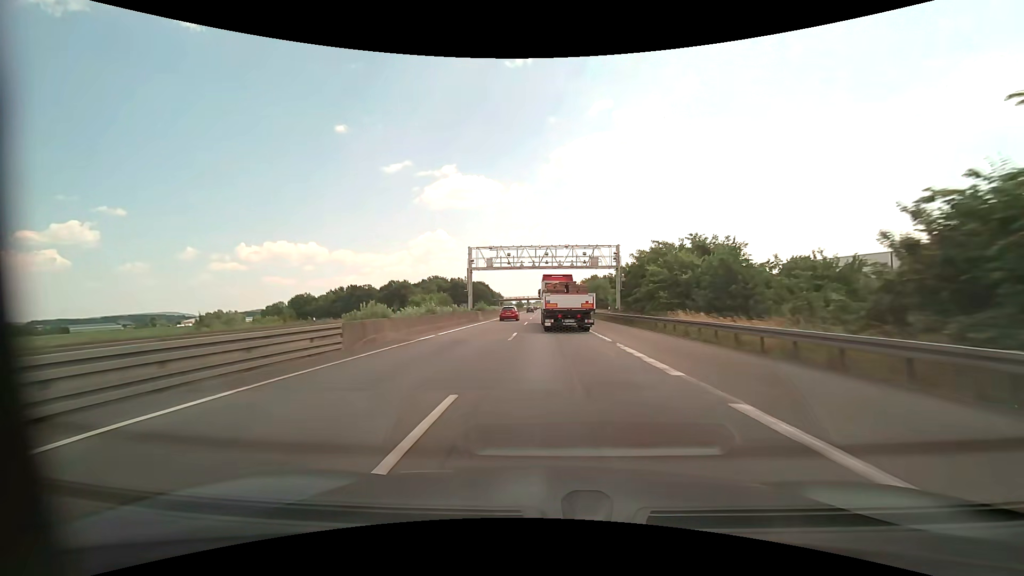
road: motorway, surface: asphalt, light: Day
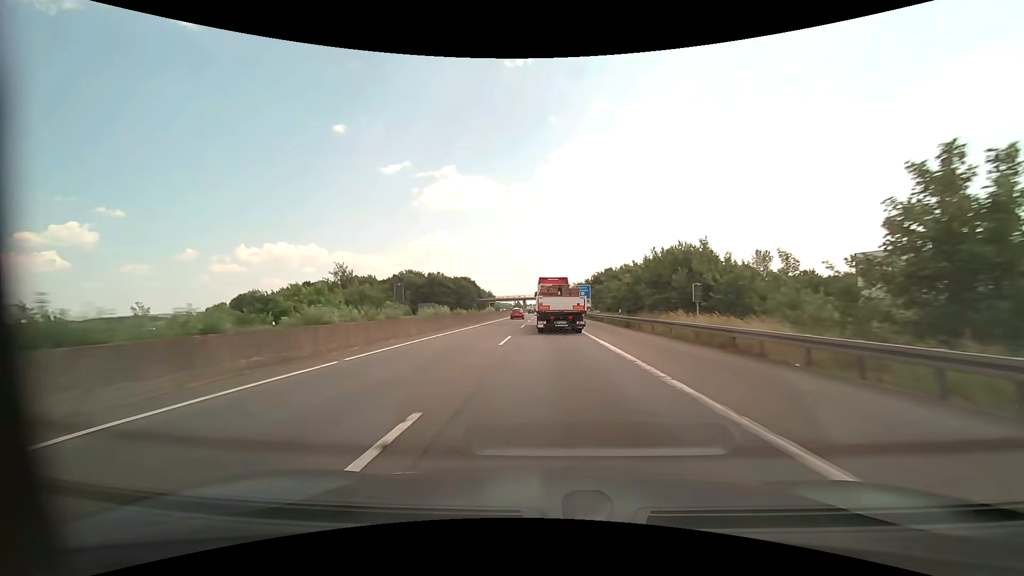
(0.0, +55.4) m; 0°
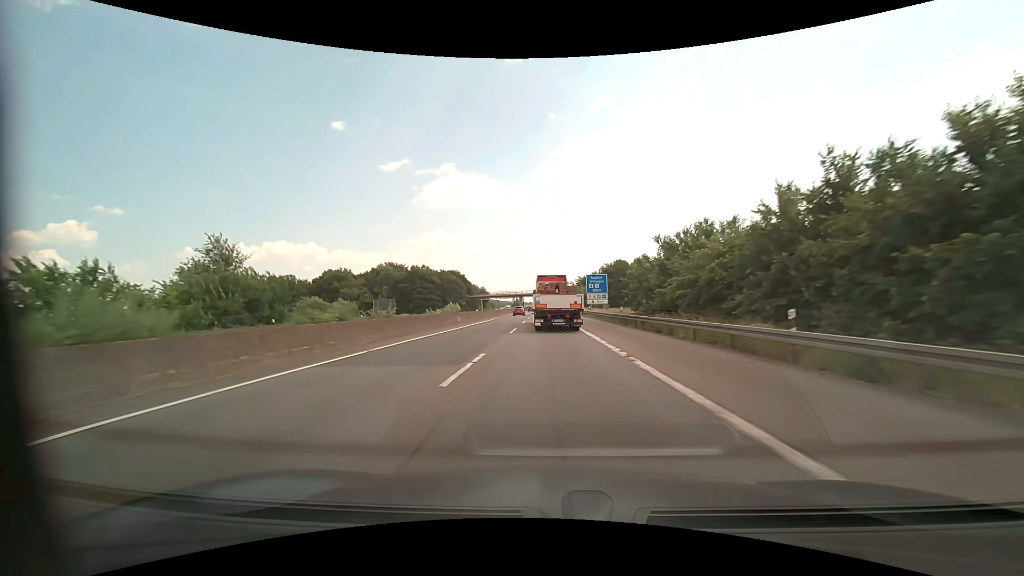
(0.0, +28.2) m; 0°
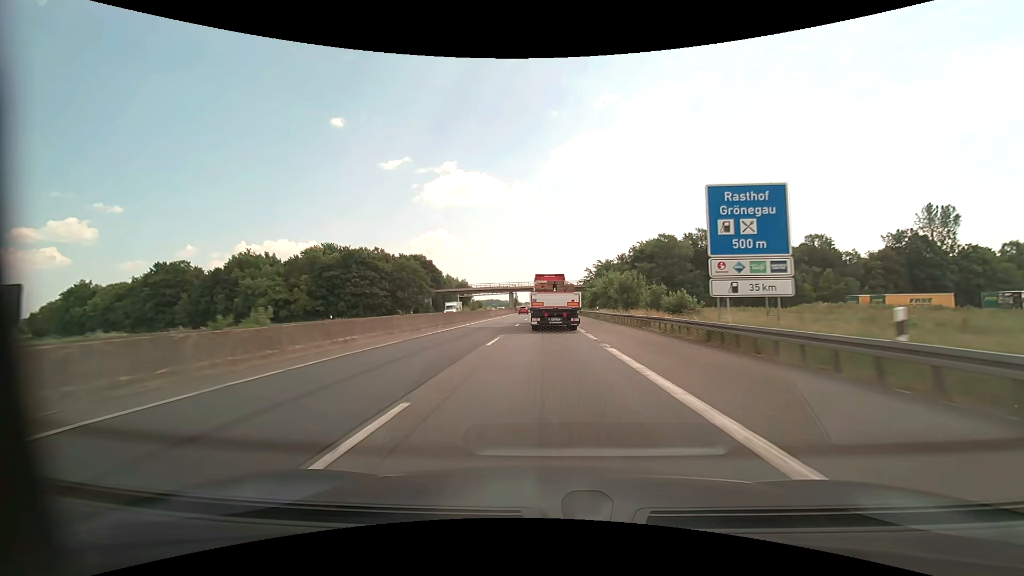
(-0.1, +56.5) m; 0°
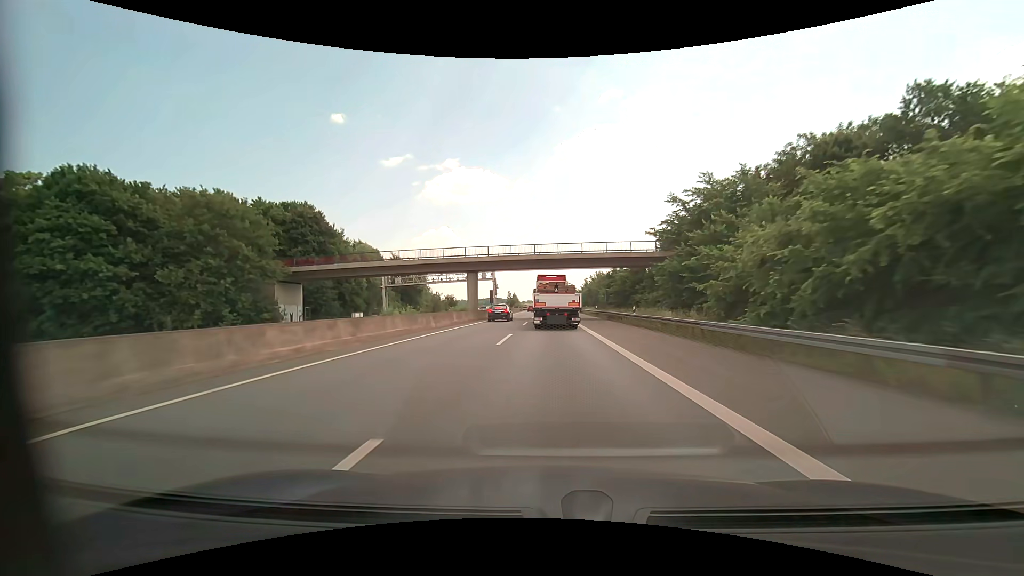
(-0.3, +68.4) m; 0°
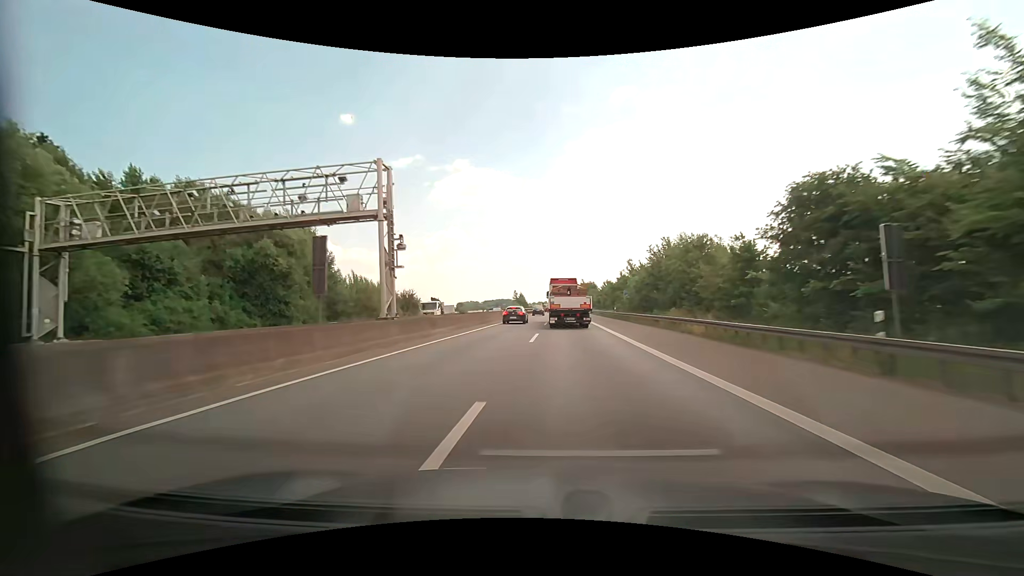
(-0.4, +52.6) m; -1°
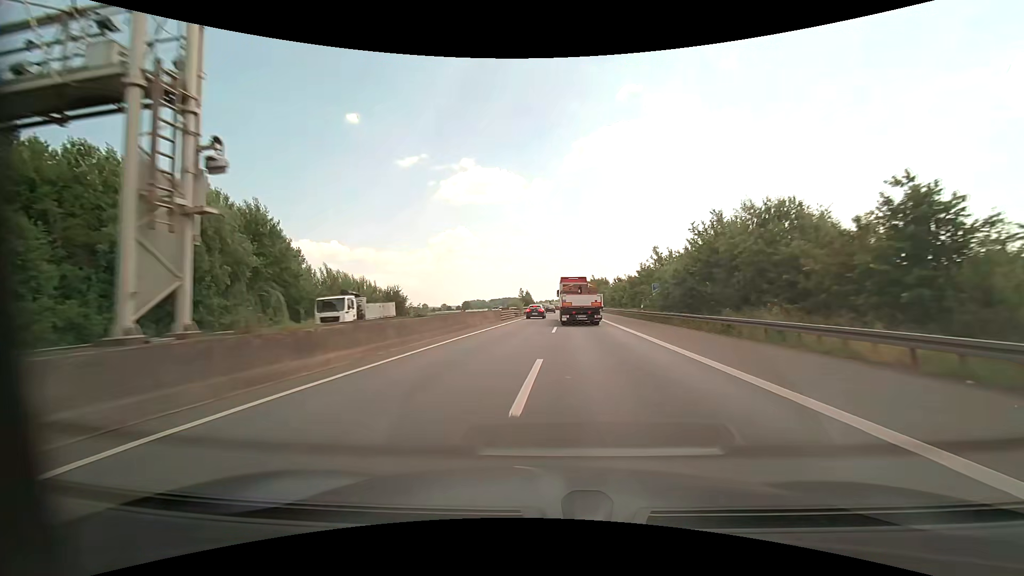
(-0.1, +13.0) m; -1°
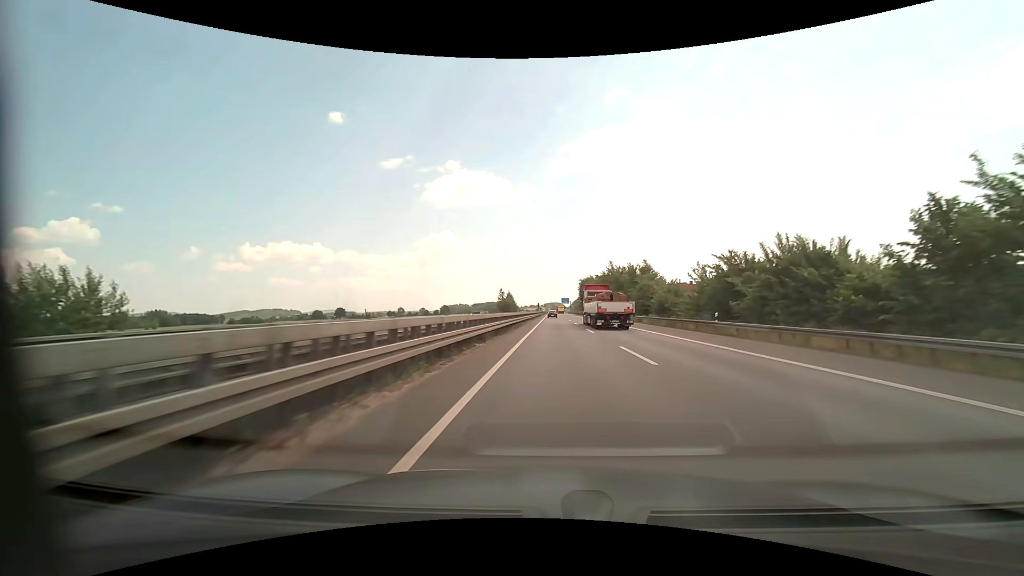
(-0.8, +66.9) m; +1°
(0, +10) (0, +20) (+1, +30) (+1, +40) (+1, +50) (+1, +60) (+1, +70) (+2, +80) (+2, +90) (+2, +100) m
